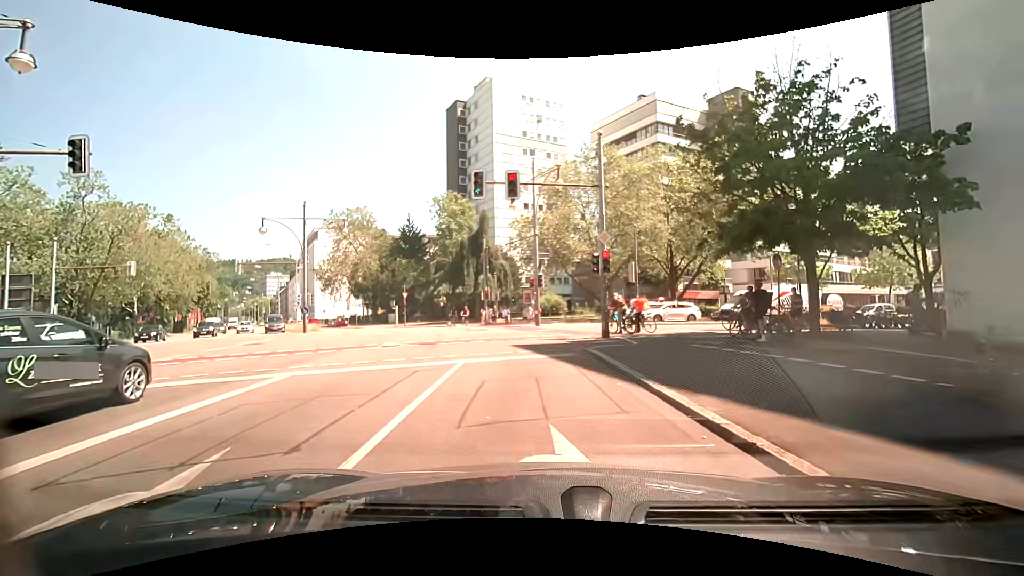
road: secondary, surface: asphalt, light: Day
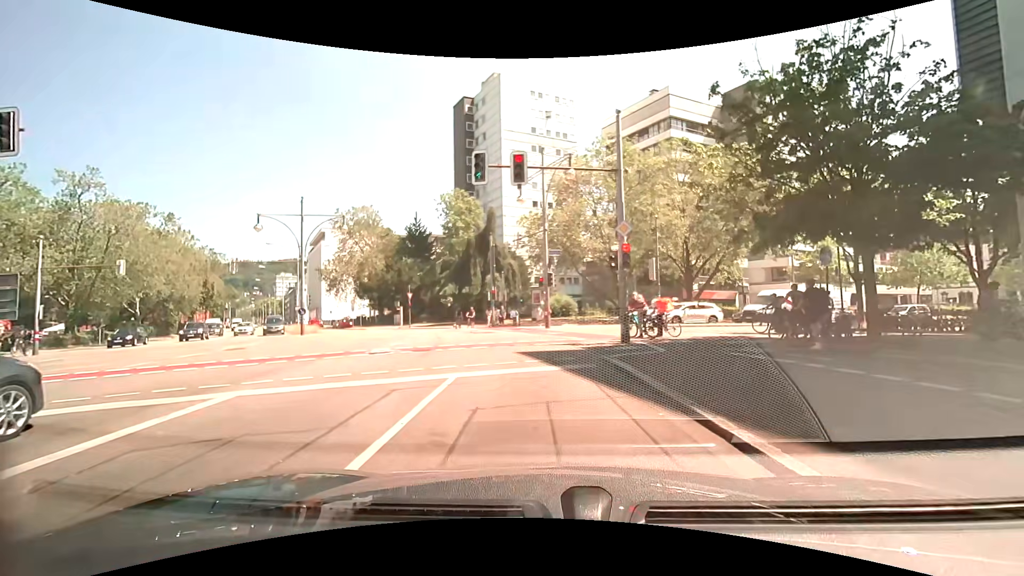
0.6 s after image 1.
(0.0, +2.1) m; +1°
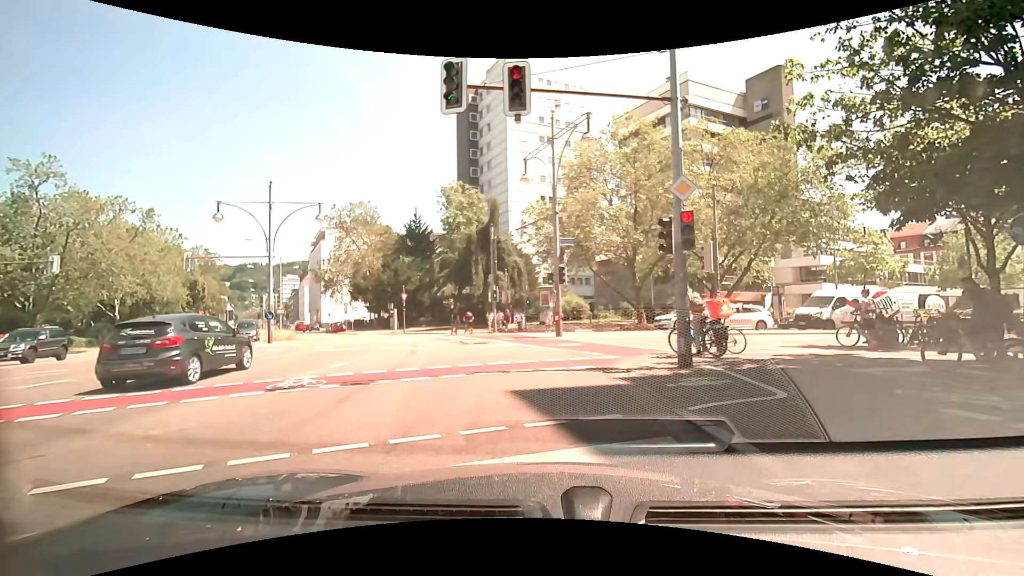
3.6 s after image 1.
(0.0, +5.4) m; 0°
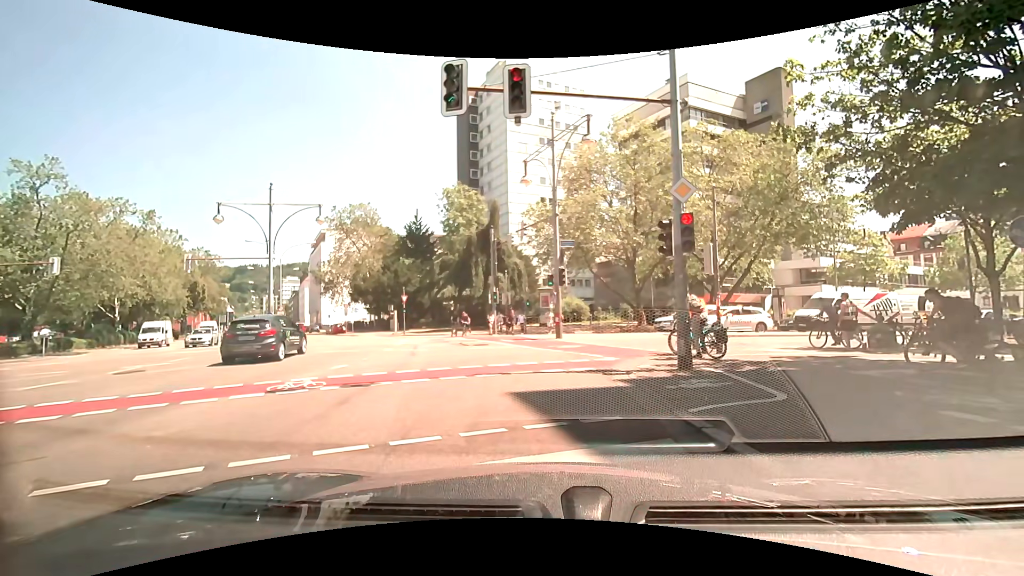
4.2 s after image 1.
(0.0, 0.0) m; 0°
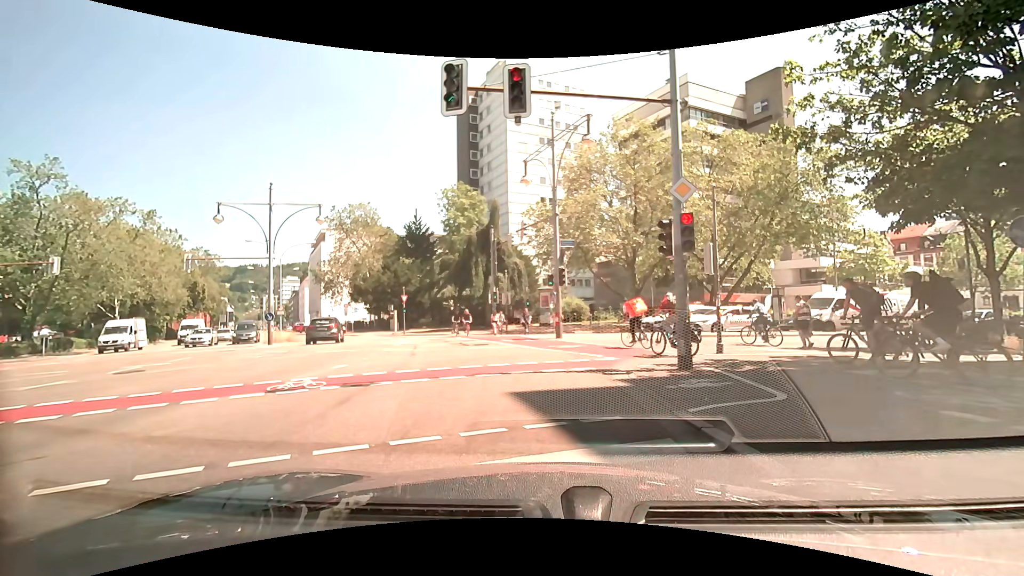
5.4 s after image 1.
(0.0, 0.0) m; 0°
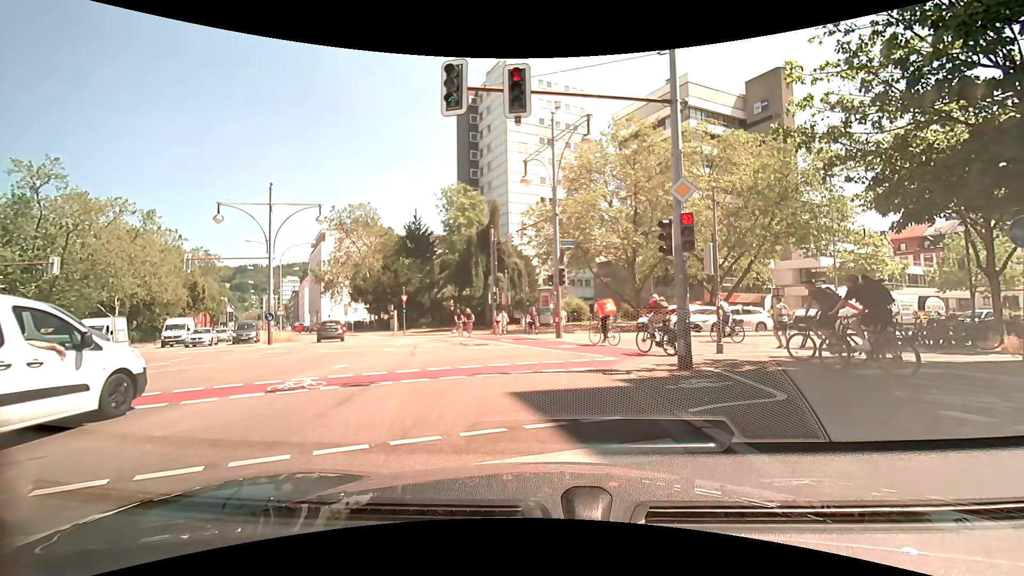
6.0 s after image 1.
(0.0, 0.0) m; 0°
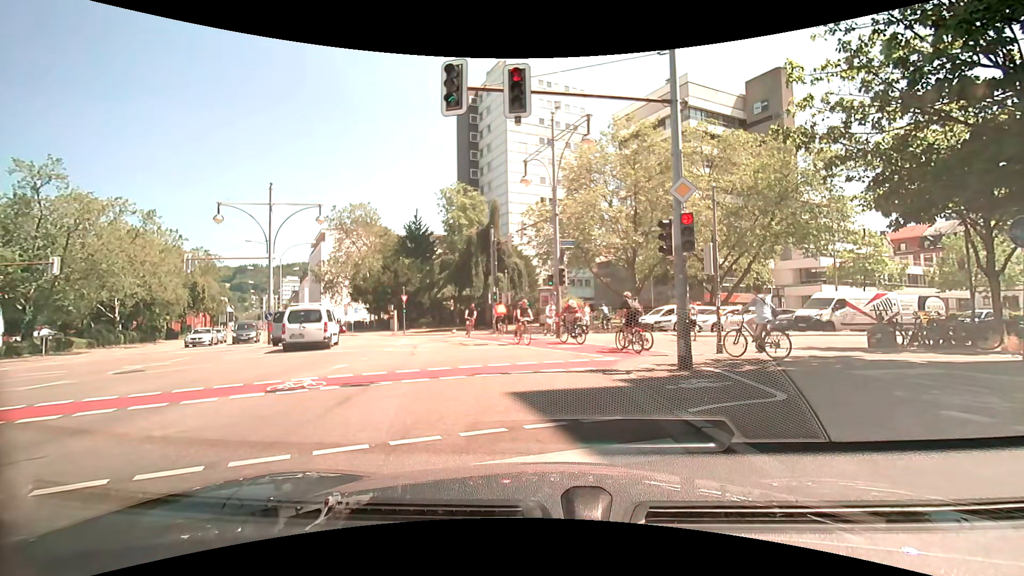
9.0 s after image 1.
(0.0, 0.0) m; 0°
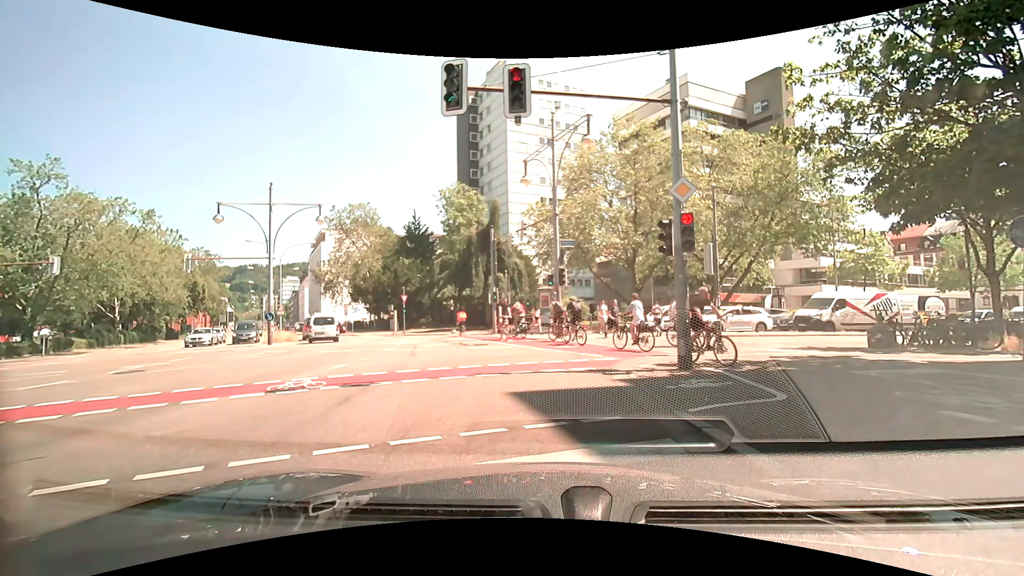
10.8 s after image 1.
(0.0, 0.0) m; 0°
